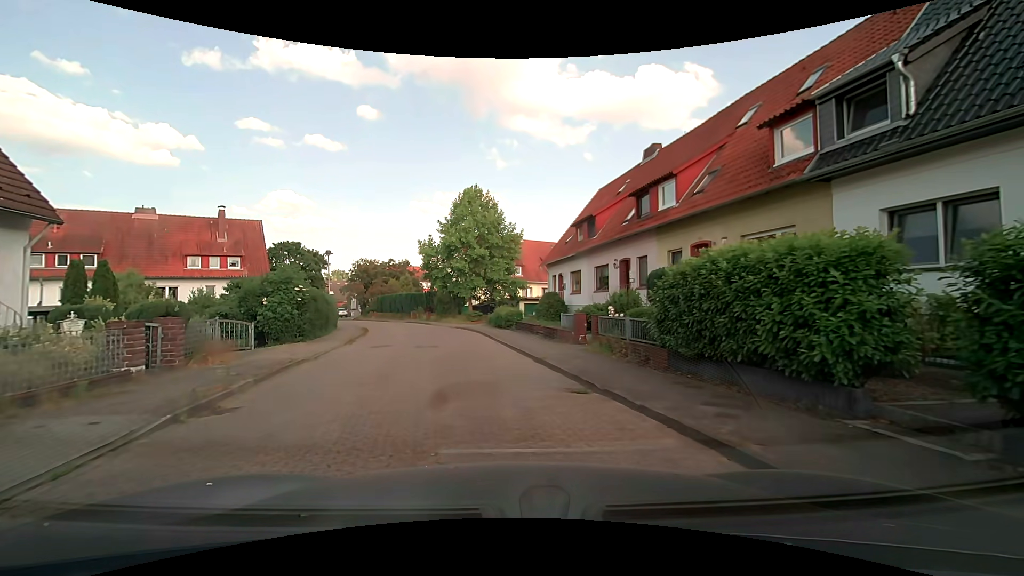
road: residential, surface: paving_stones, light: Day
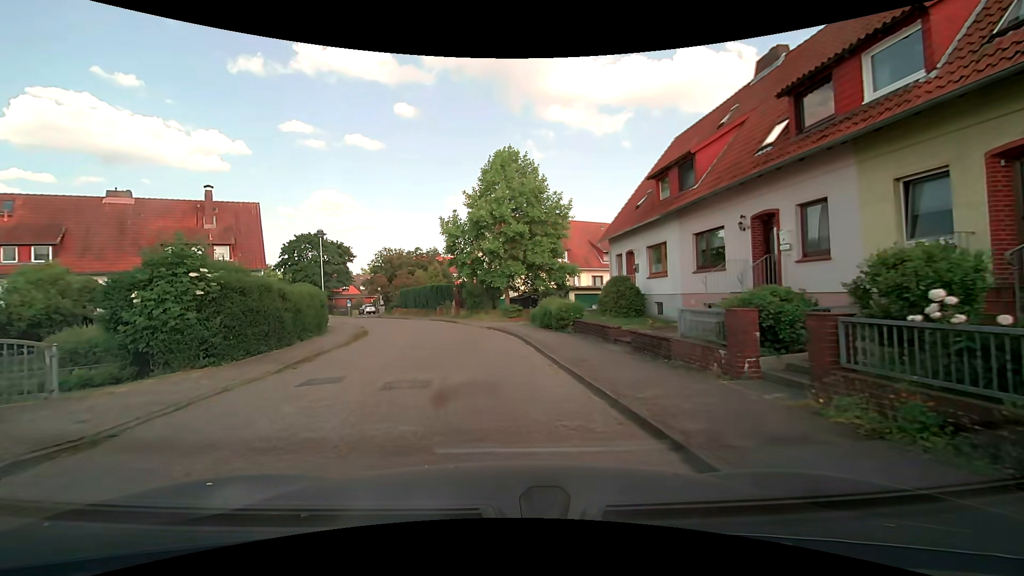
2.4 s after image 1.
(-0.2, +9.3) m; -4°
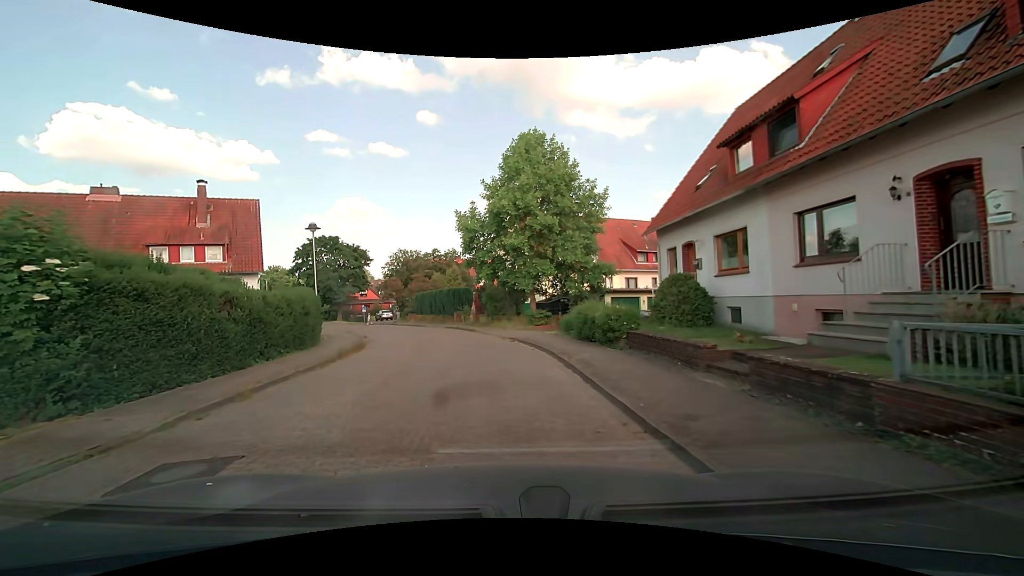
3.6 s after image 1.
(-0.1, +4.7) m; -2°
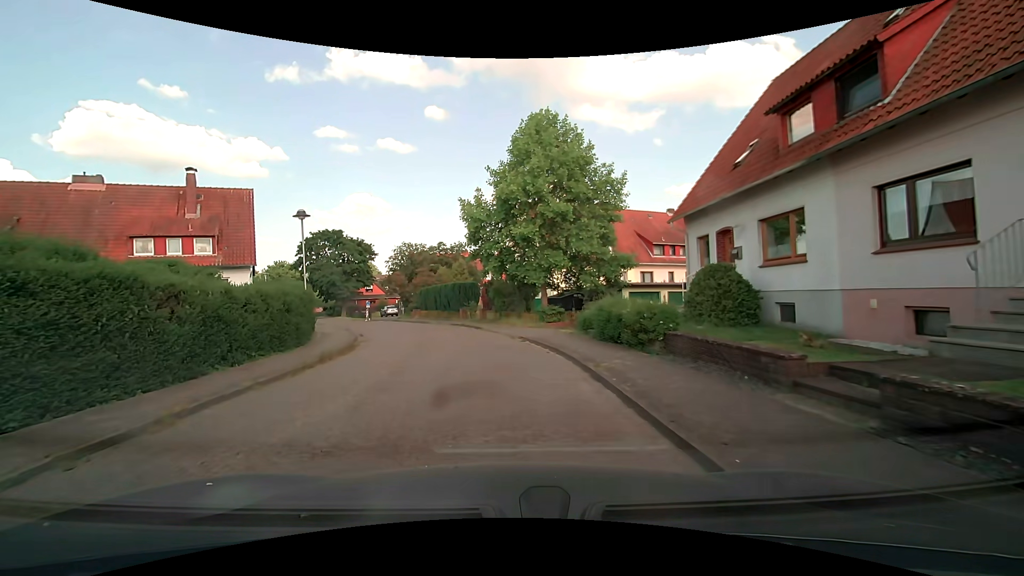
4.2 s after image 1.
(0.0, +2.4) m; -1°
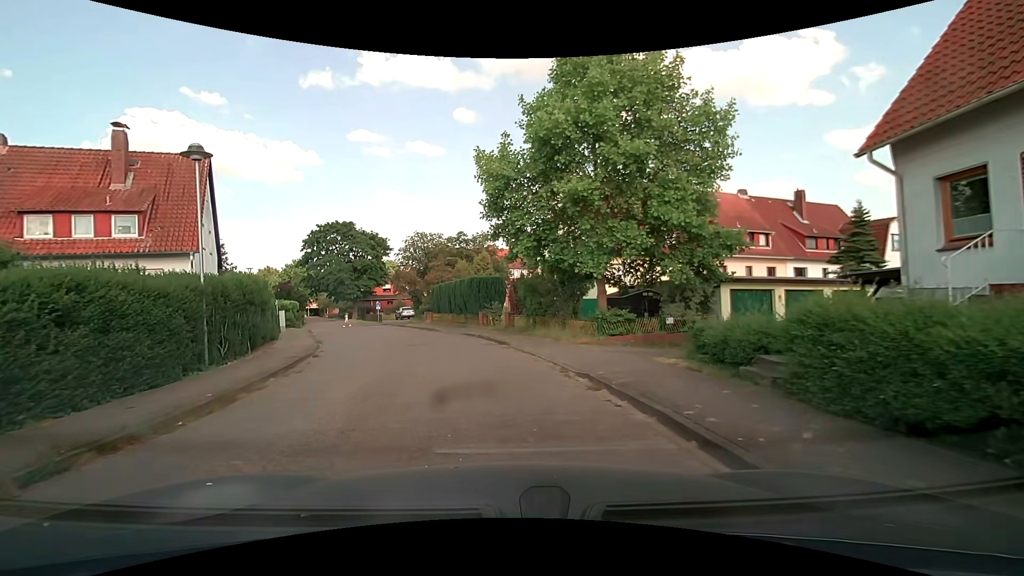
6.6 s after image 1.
(-0.3, +9.4) m; -4°
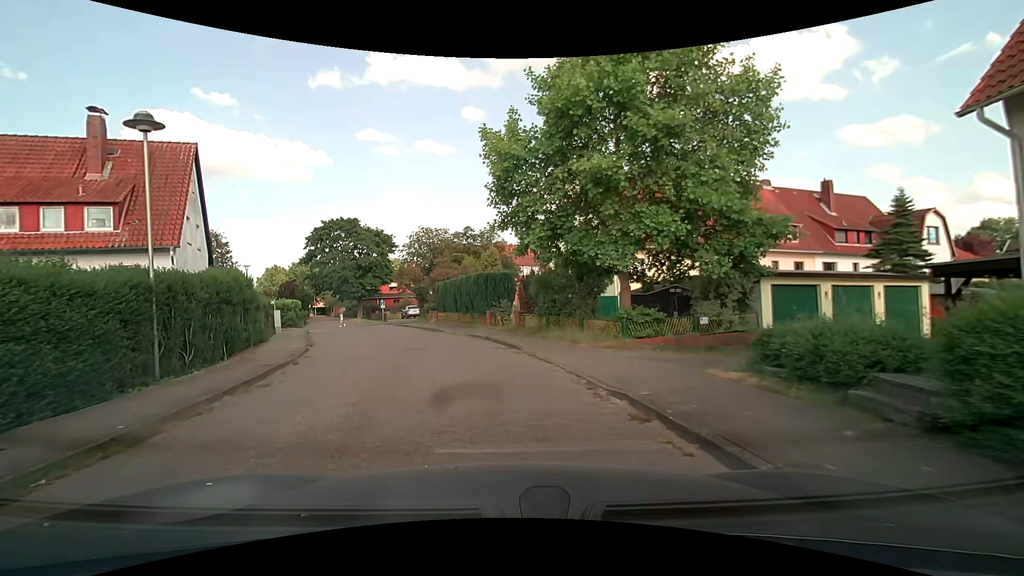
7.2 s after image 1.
(0.0, +2.2) m; +1°
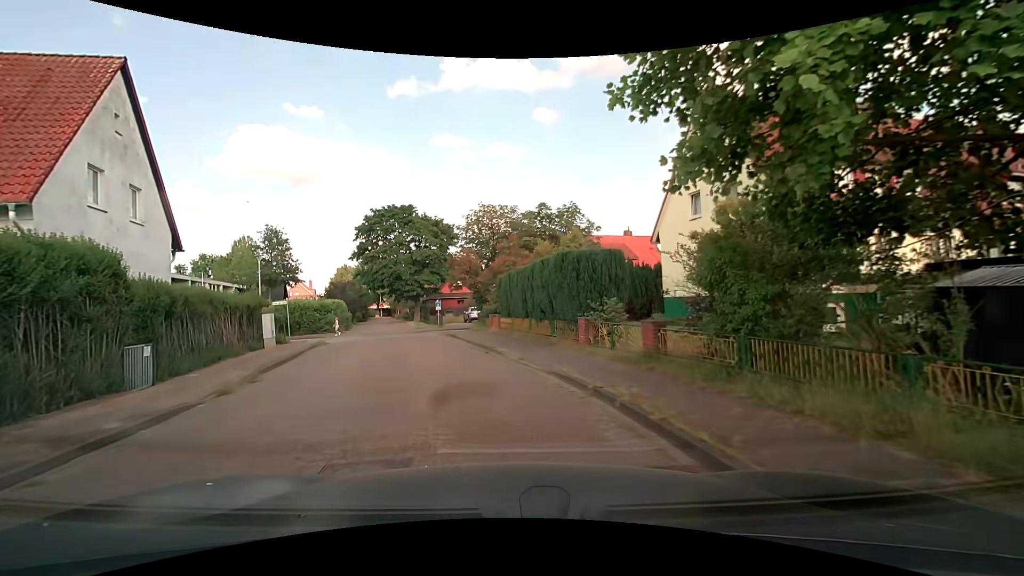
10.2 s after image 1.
(-0.9, +11.0) m; -9°
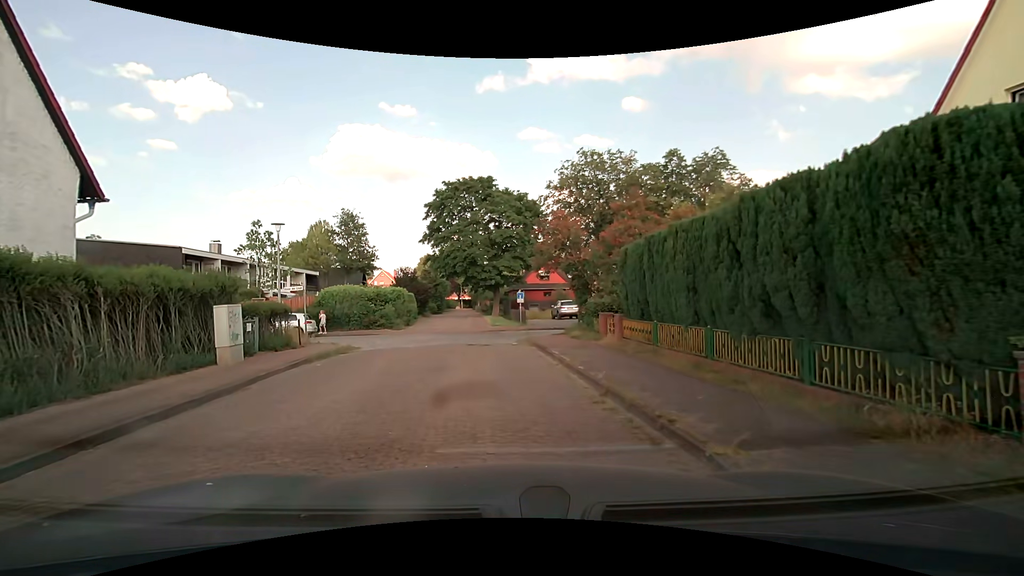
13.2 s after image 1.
(-0.8, +9.9) m; -10°
